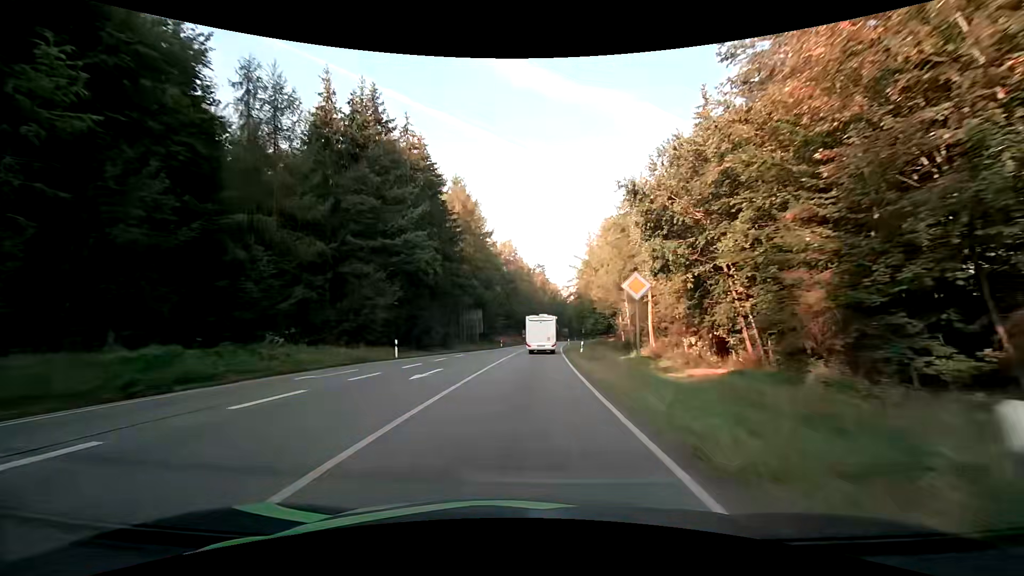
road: primary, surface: asphalt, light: Day
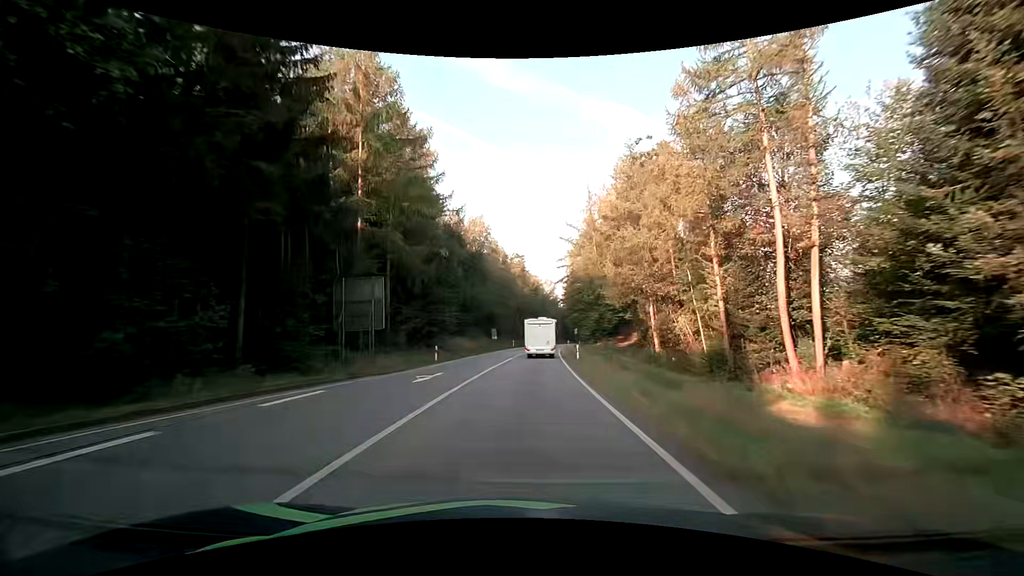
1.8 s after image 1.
(+0.8, +34.2) m; +2°
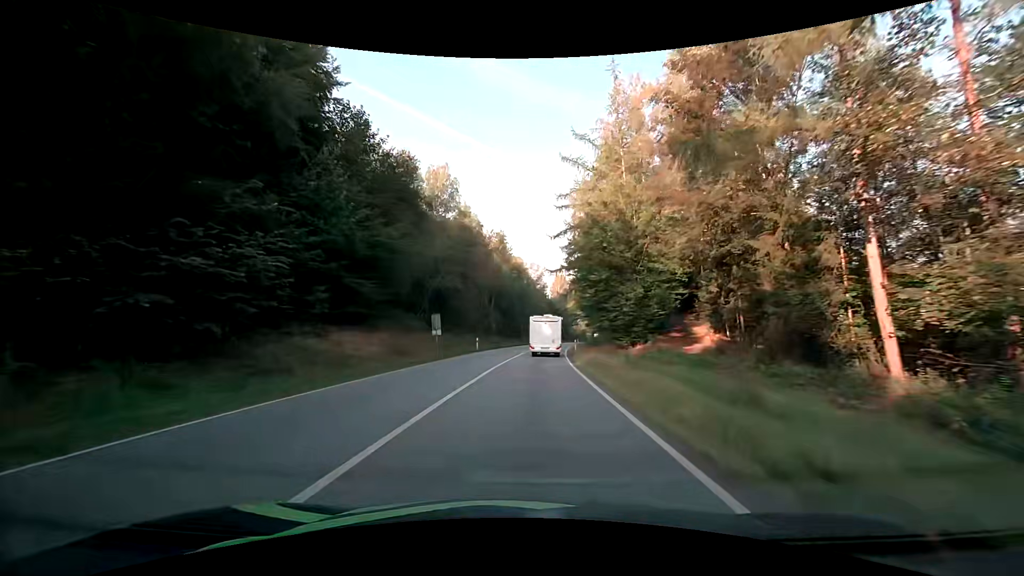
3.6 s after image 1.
(+0.8, +34.8) m; +2°
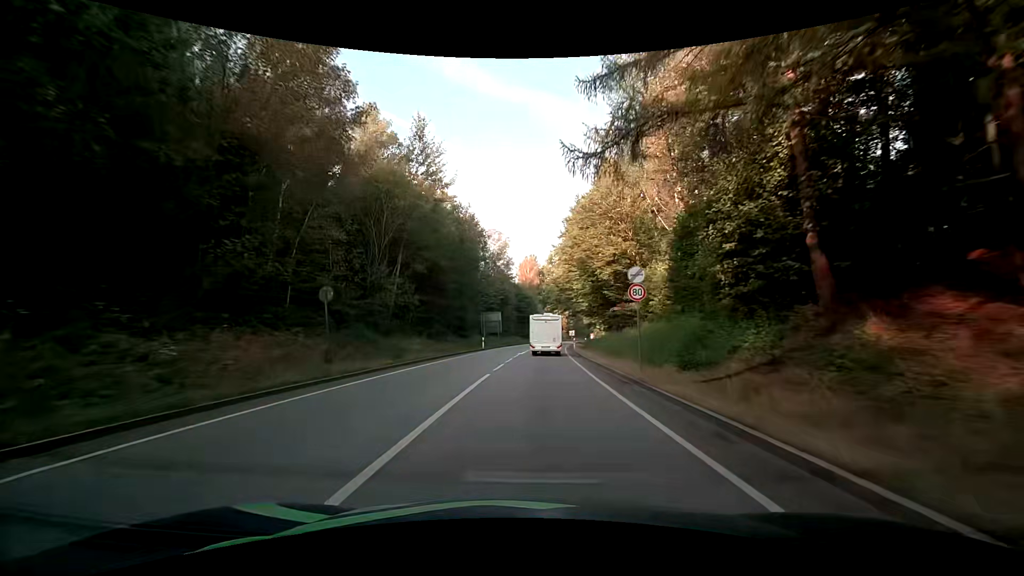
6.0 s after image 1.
(+1.4, +46.0) m; +4°
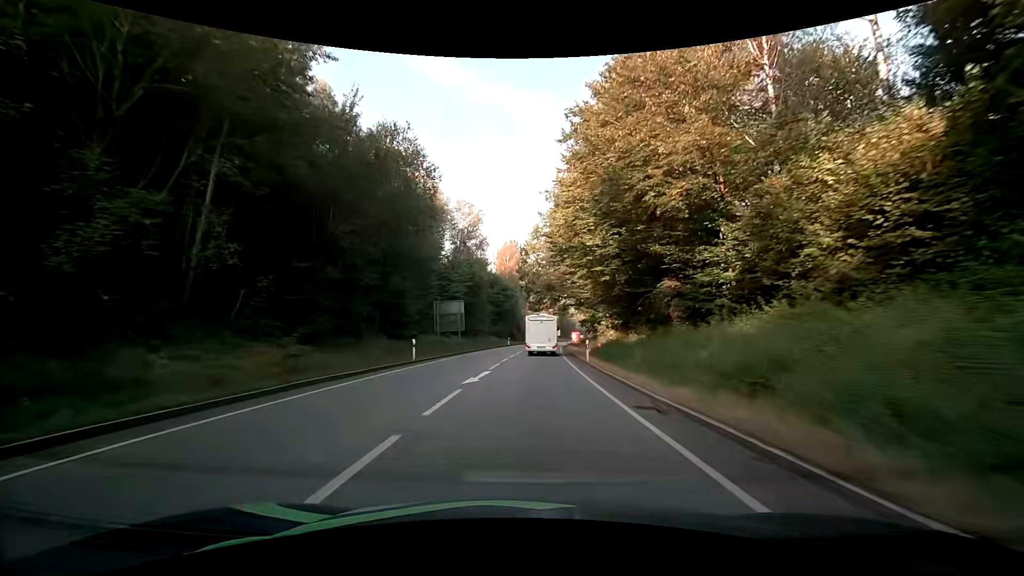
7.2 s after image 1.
(+0.4, +22.6) m; +2°
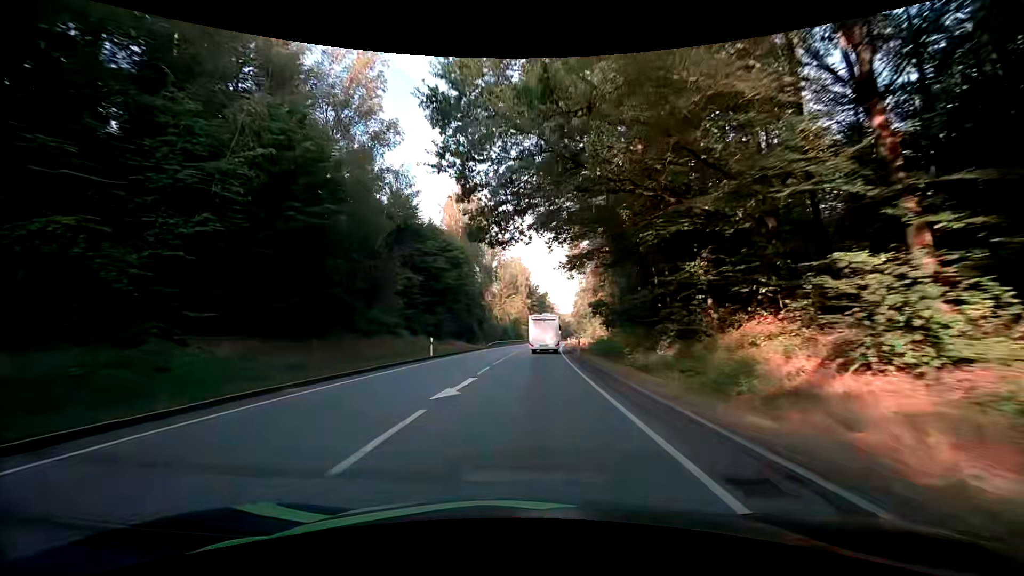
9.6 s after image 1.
(+0.9, +44.9) m; +3°
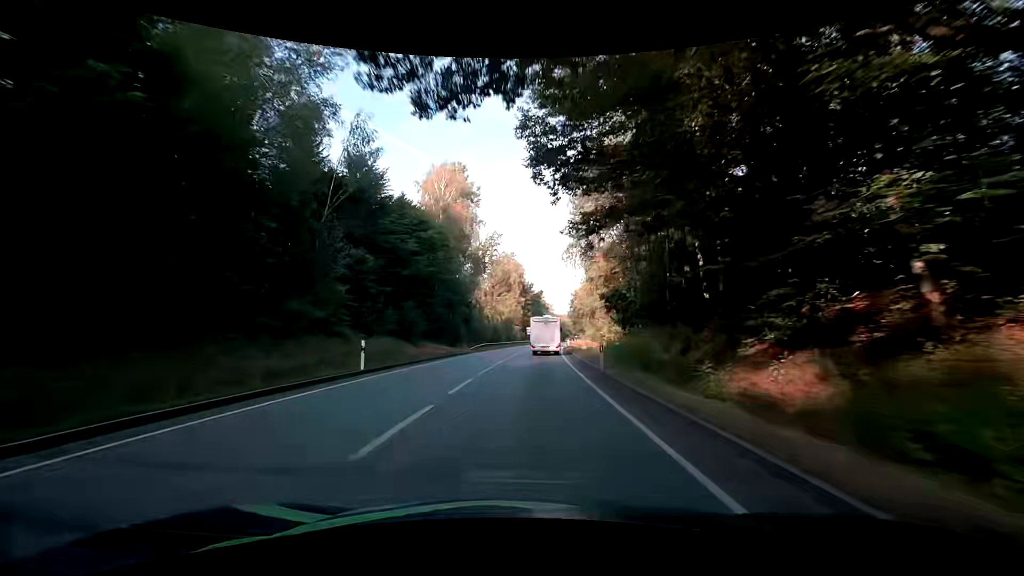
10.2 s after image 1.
(0.0, +11.2) m; 0°
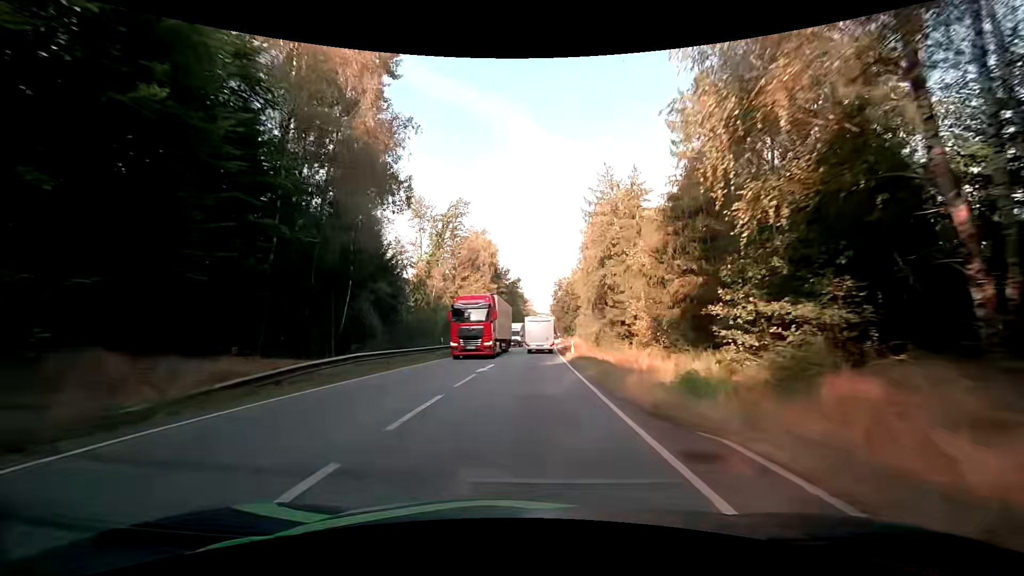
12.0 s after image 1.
(+0.7, +33.7) m; +2°
